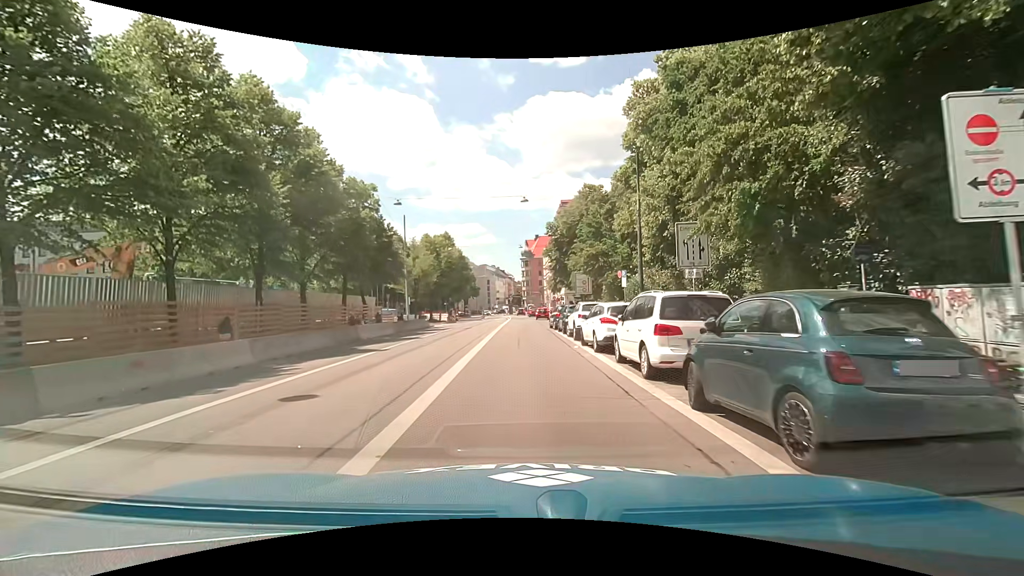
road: secondary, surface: asphalt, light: Day
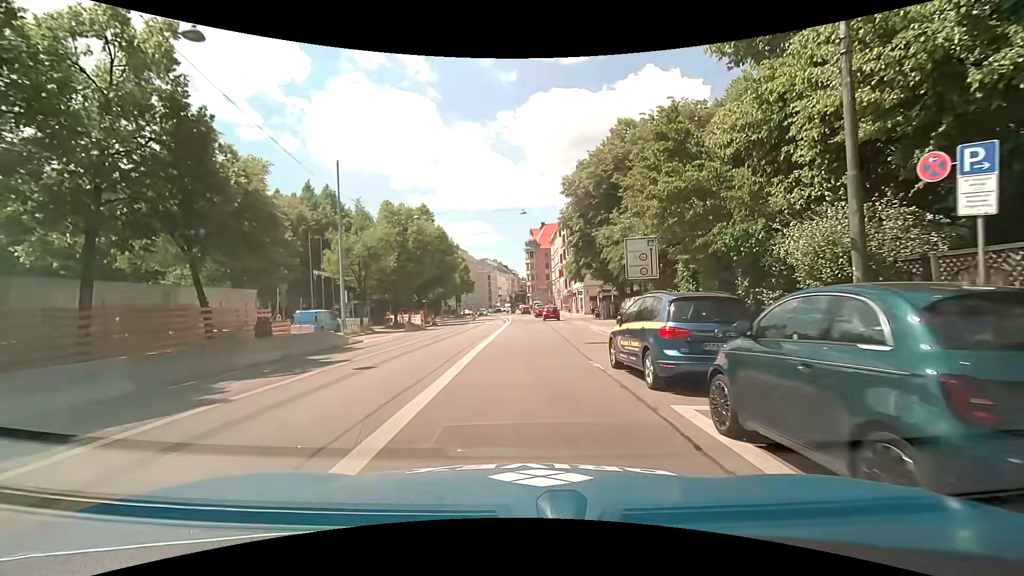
(-0.1, +22.6) m; -1°
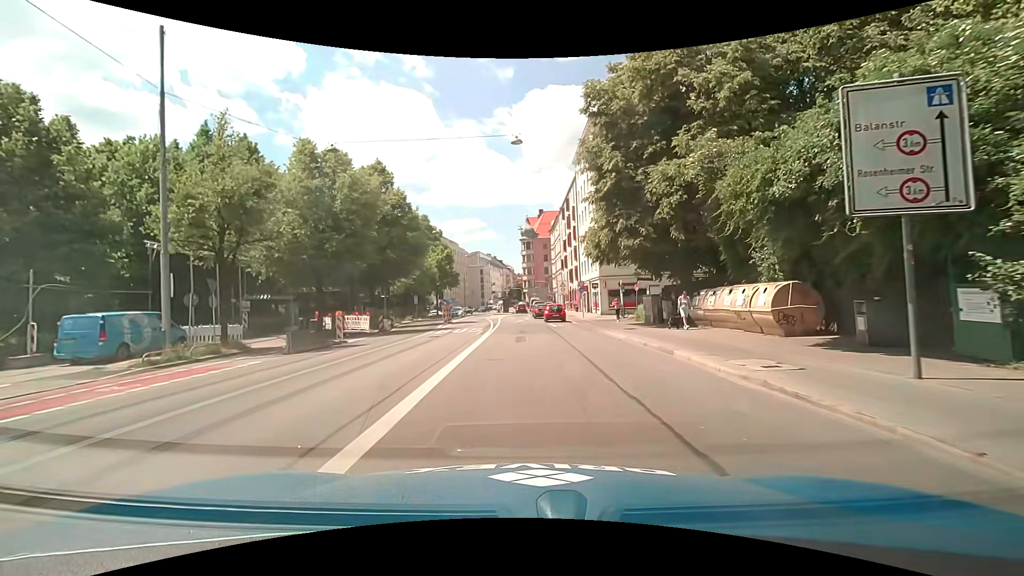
(+0.3, +18.1) m; +1°
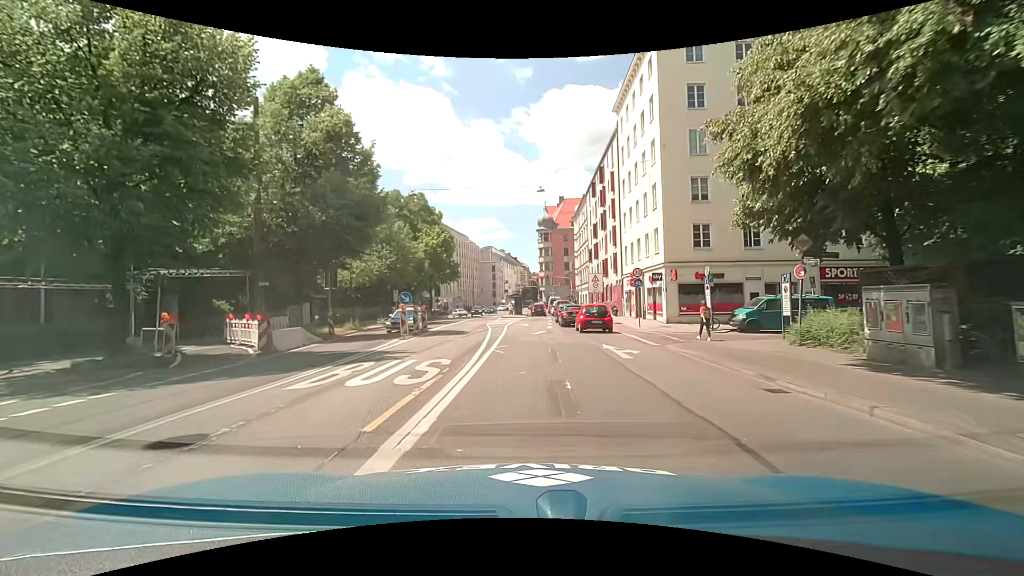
(-0.3, +18.1) m; -2°
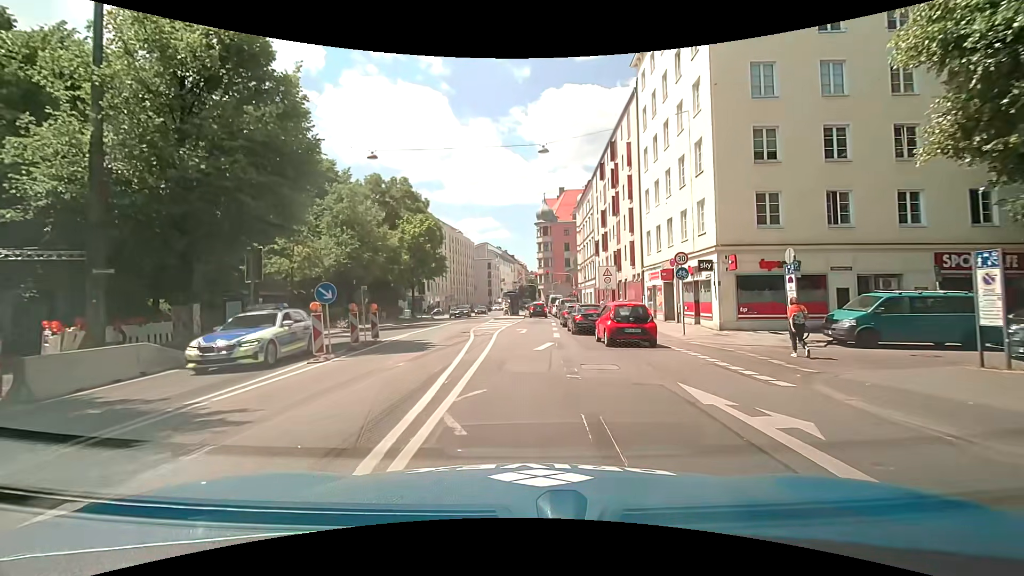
(+0.1, +9.0) m; 0°
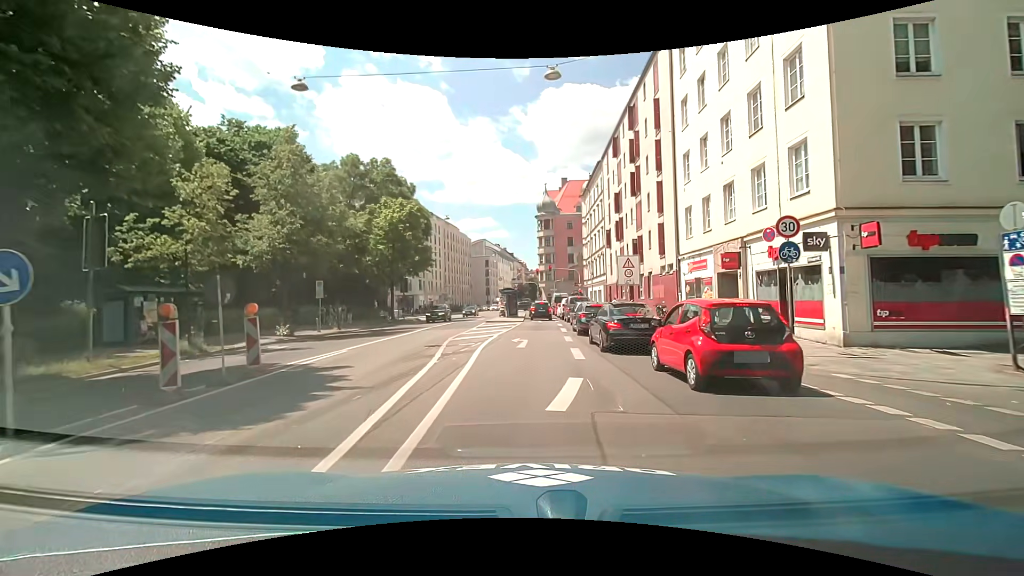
(+0.1, +8.7) m; +1°
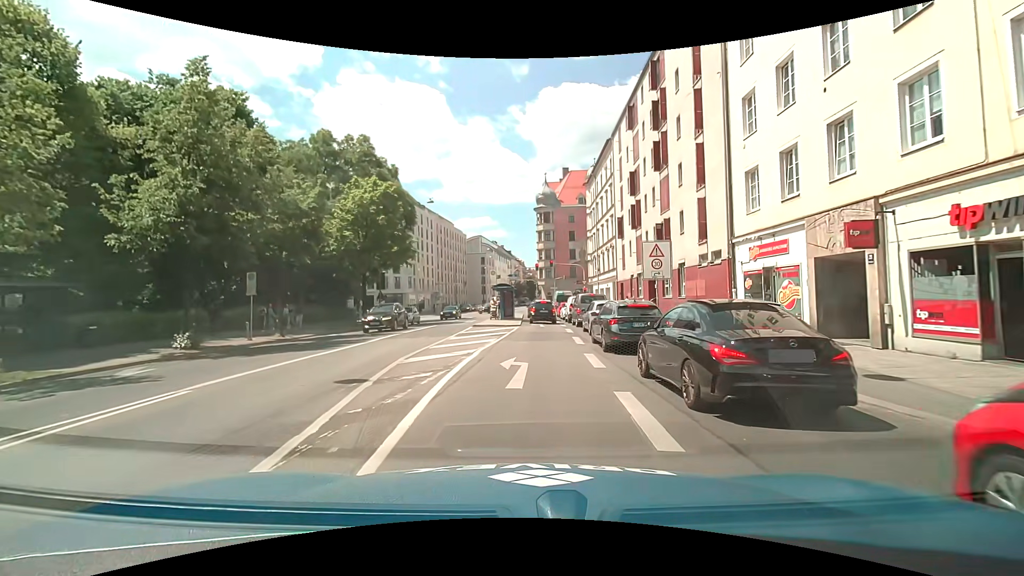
(-0.1, +7.6) m; -1°
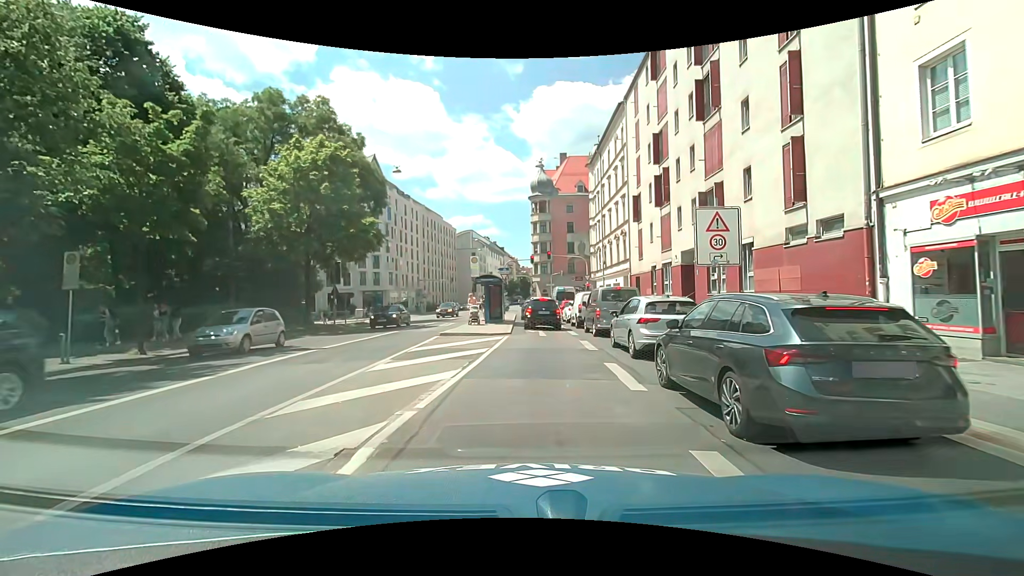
(+0.1, +8.9) m; +2°
